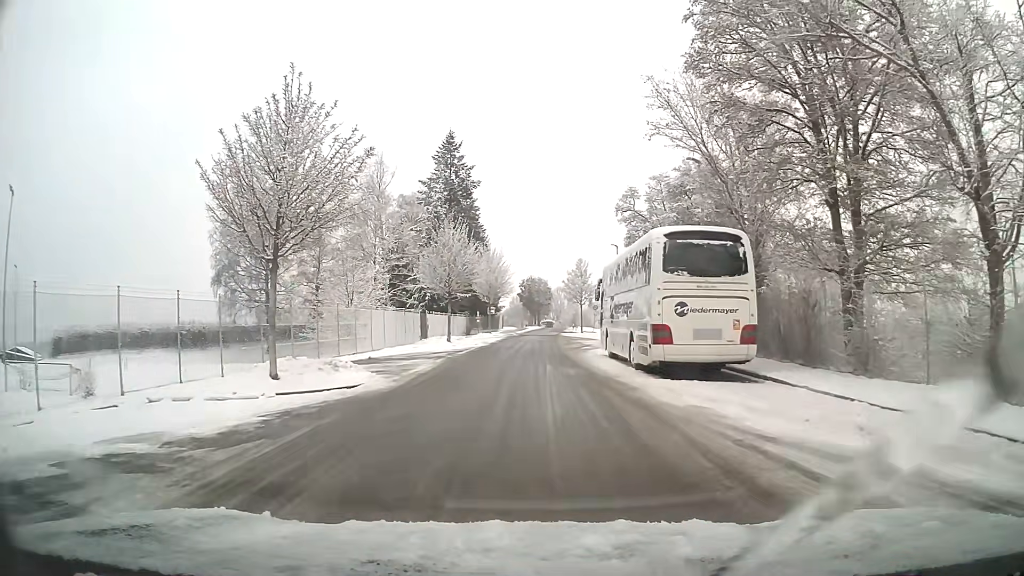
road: residential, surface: asphalt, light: Day
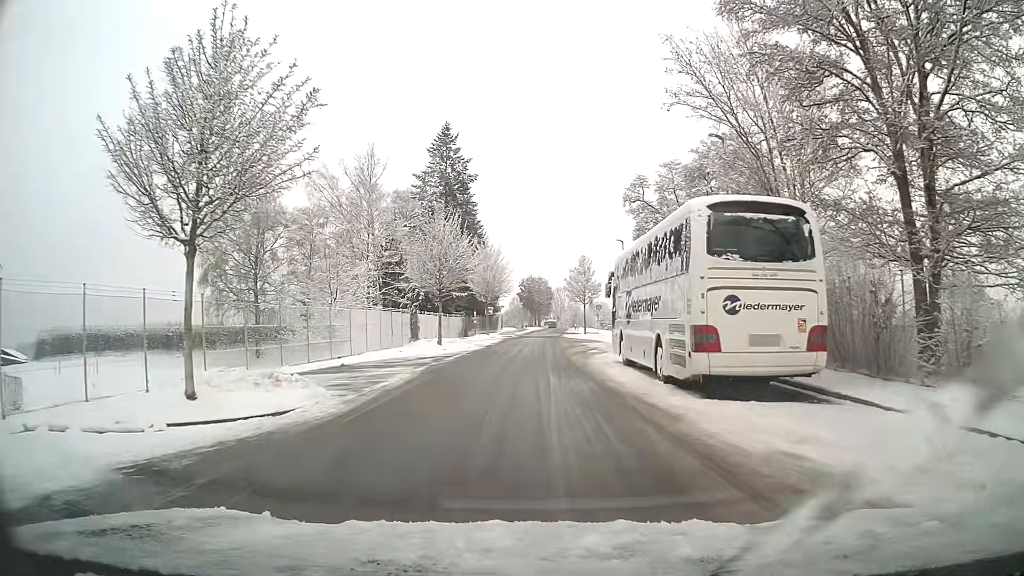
(0.0, +4.0) m; 0°
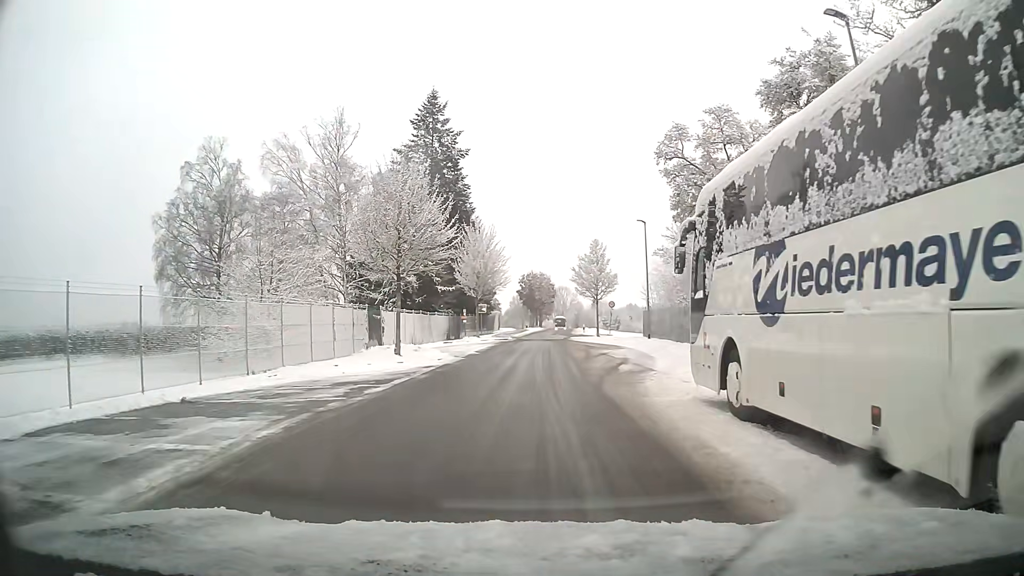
(0.0, +11.5) m; 0°
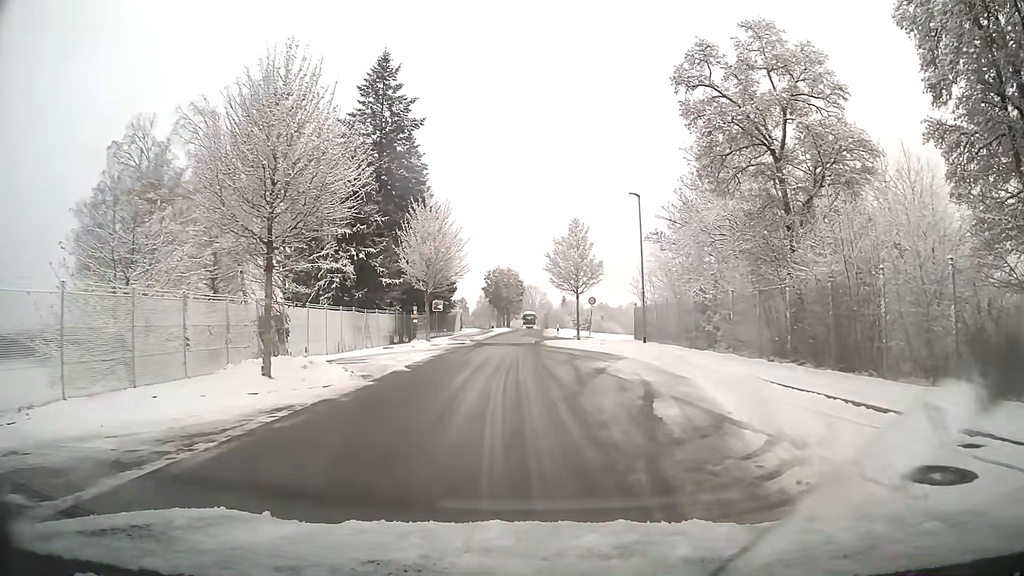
(+0.2, +10.1) m; +3°
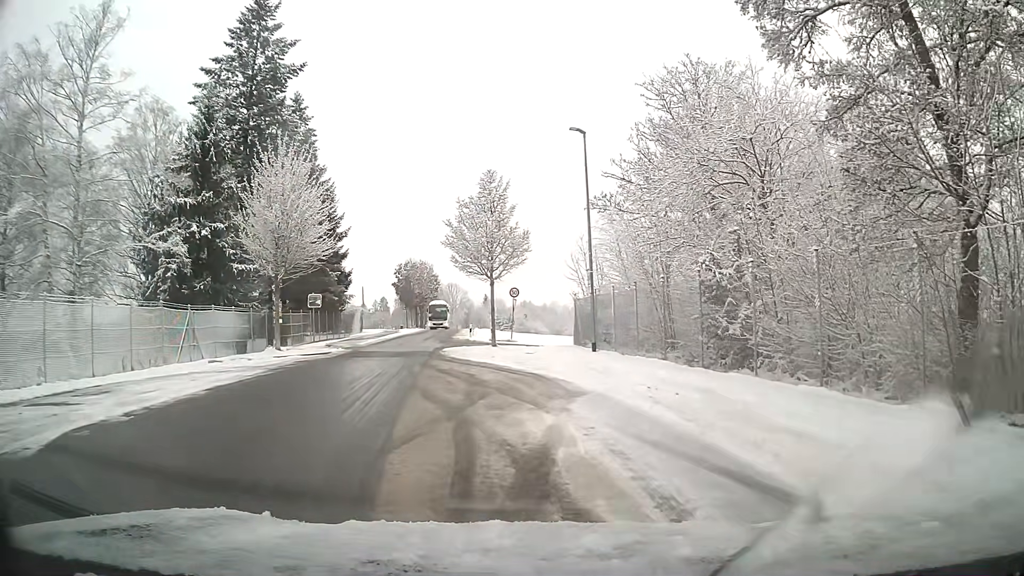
(+0.8, +12.6) m; +5°
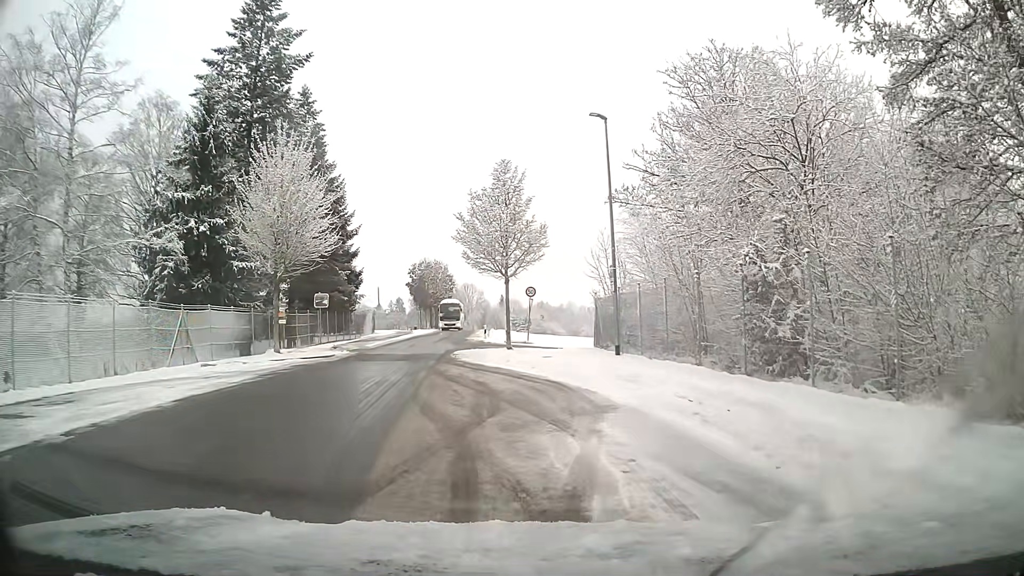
(0.0, +1.9) m; -1°
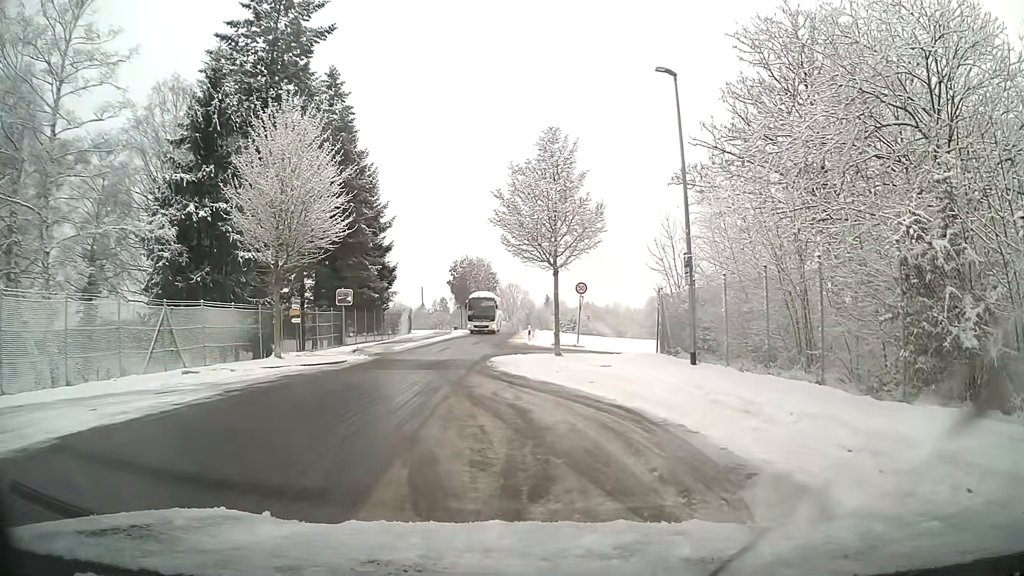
(-0.1, +4.4) m; -3°
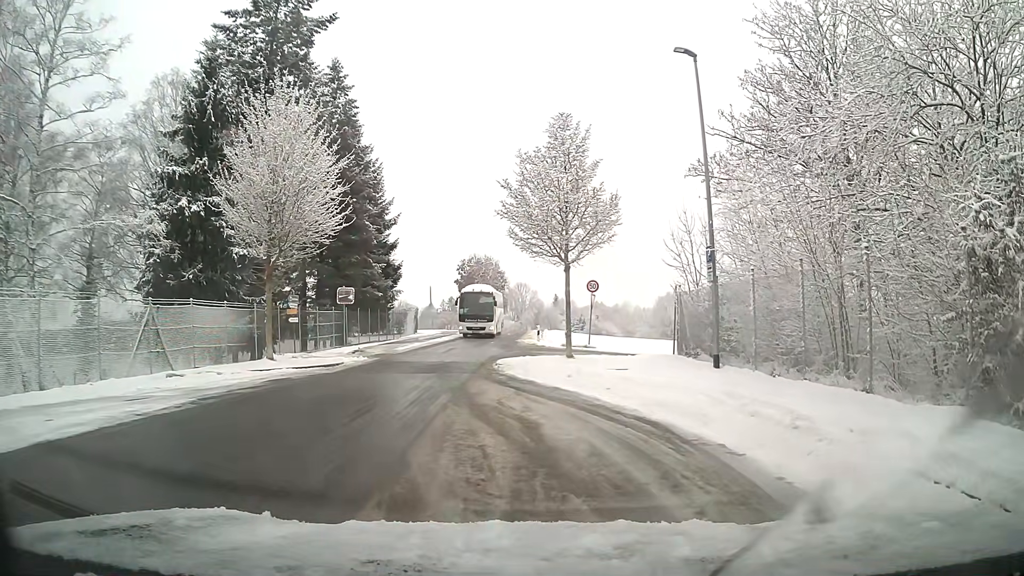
(0.0, +1.4) m; 0°
(-1, +10) (-3, +20) (-3, +30) (-3, +40) (-3, +50) (-3, +60) (-3, +70) (-3, +80) (-3, +90) (-3, +100) m
